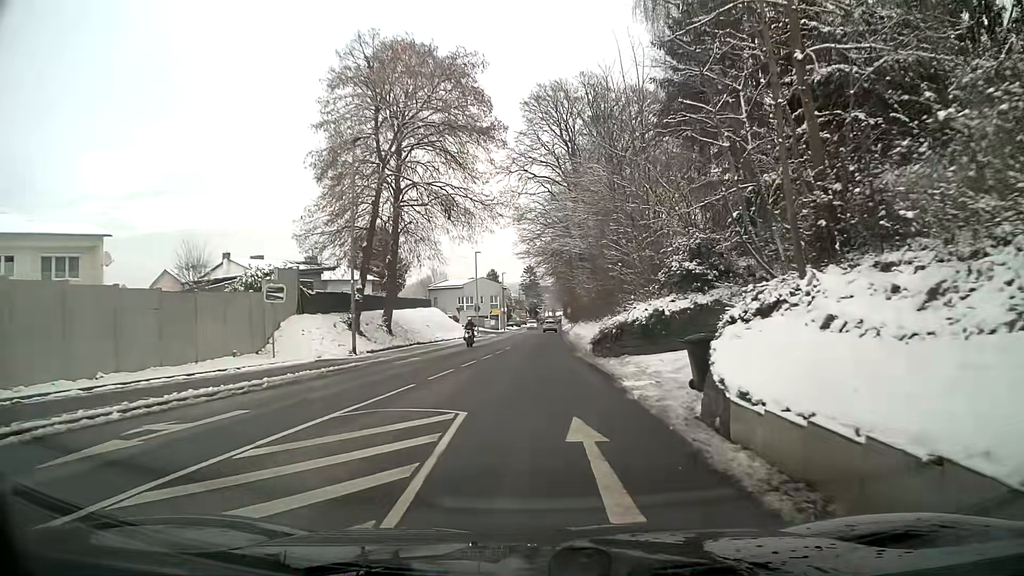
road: tertiary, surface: asphalt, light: Day
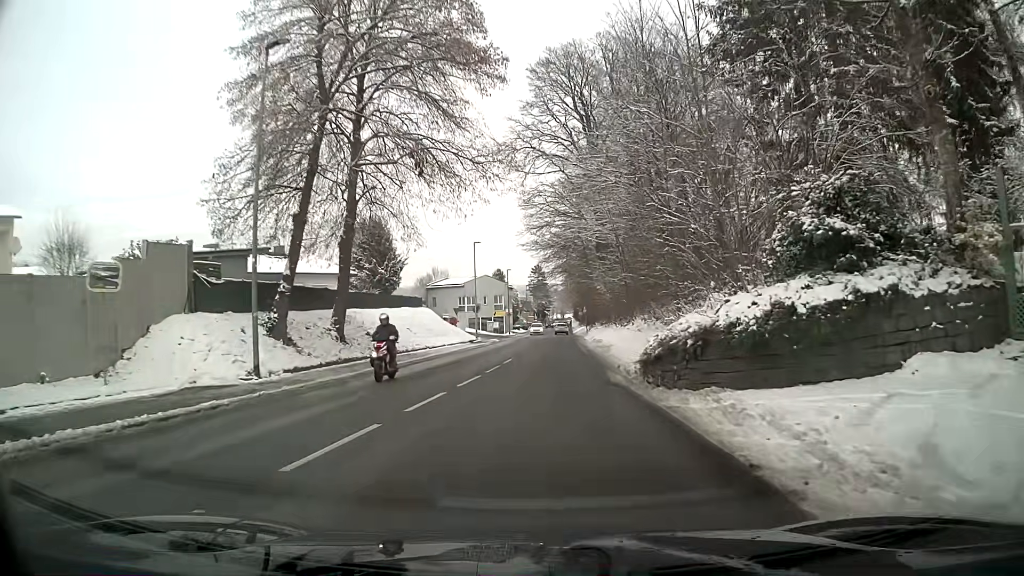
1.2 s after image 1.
(0.0, +9.8) m; 0°
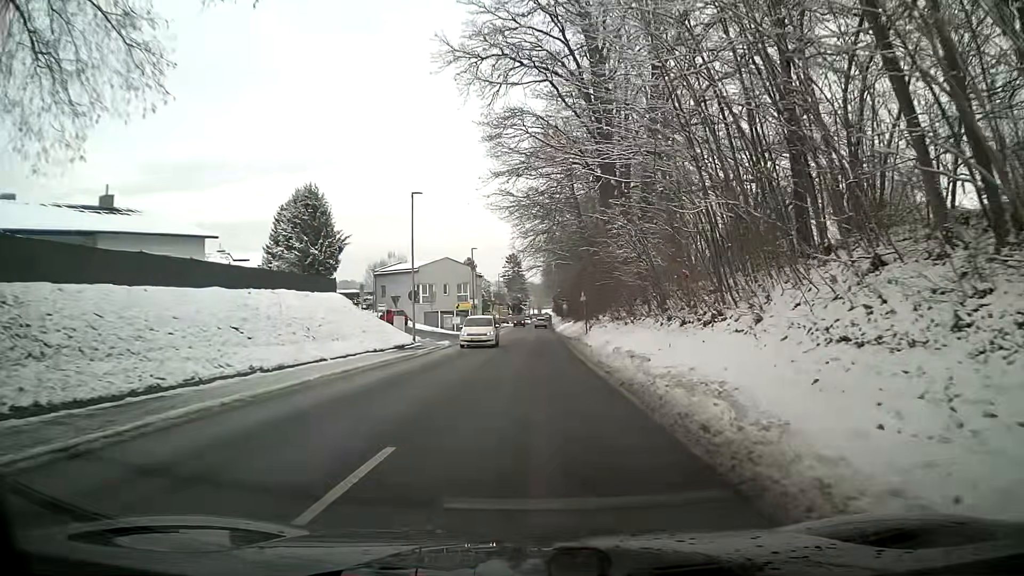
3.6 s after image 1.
(+0.2, +19.7) m; +2°
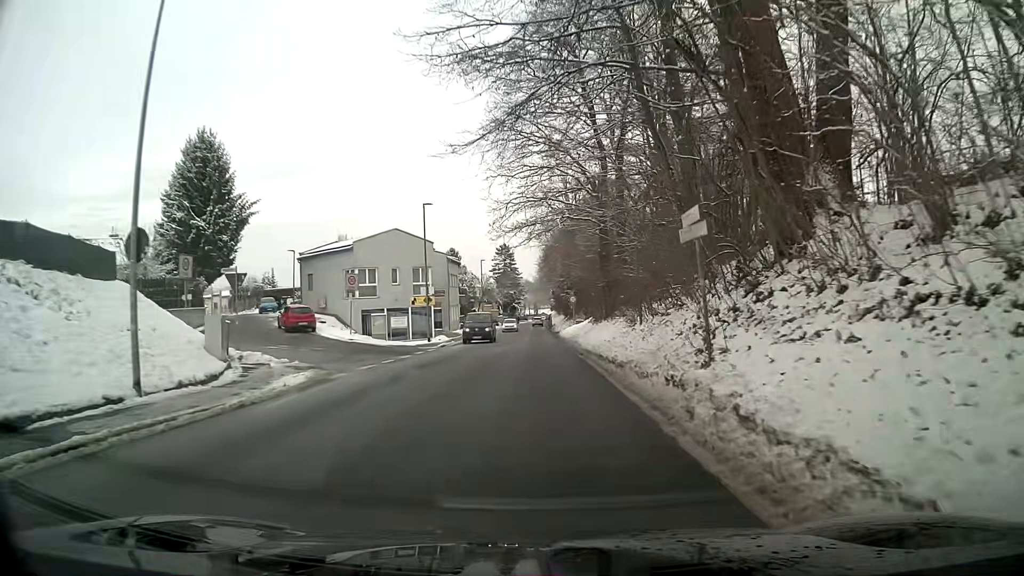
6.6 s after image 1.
(+0.2, +25.4) m; +2°
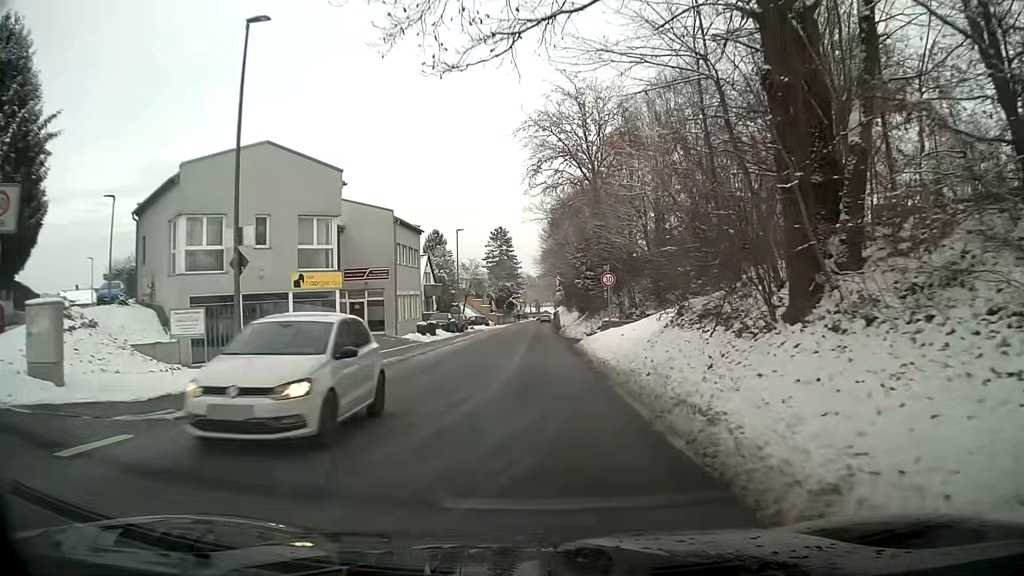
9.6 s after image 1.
(-0.9, +25.8) m; -2°
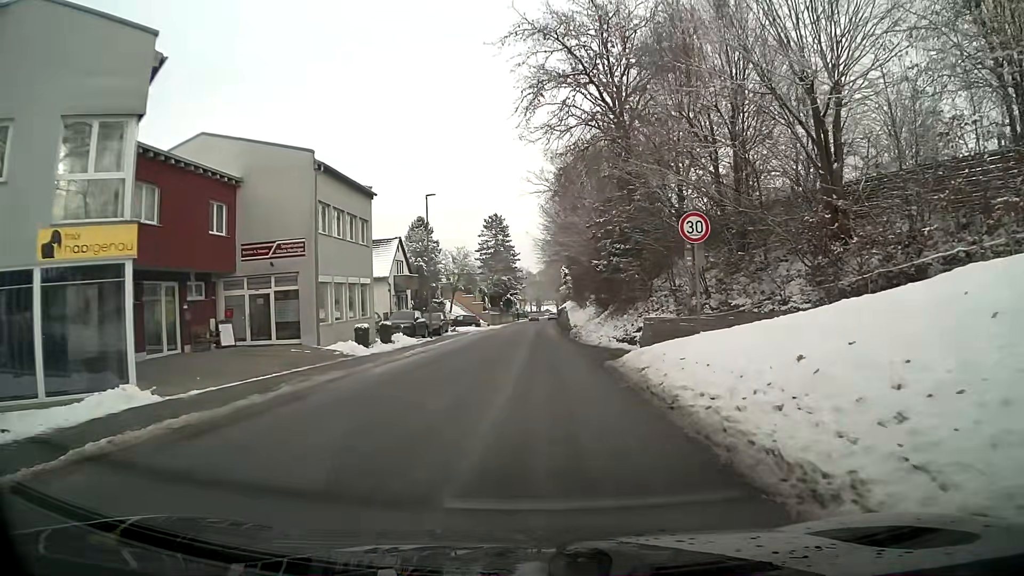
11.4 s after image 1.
(+0.2, +15.2) m; +1°
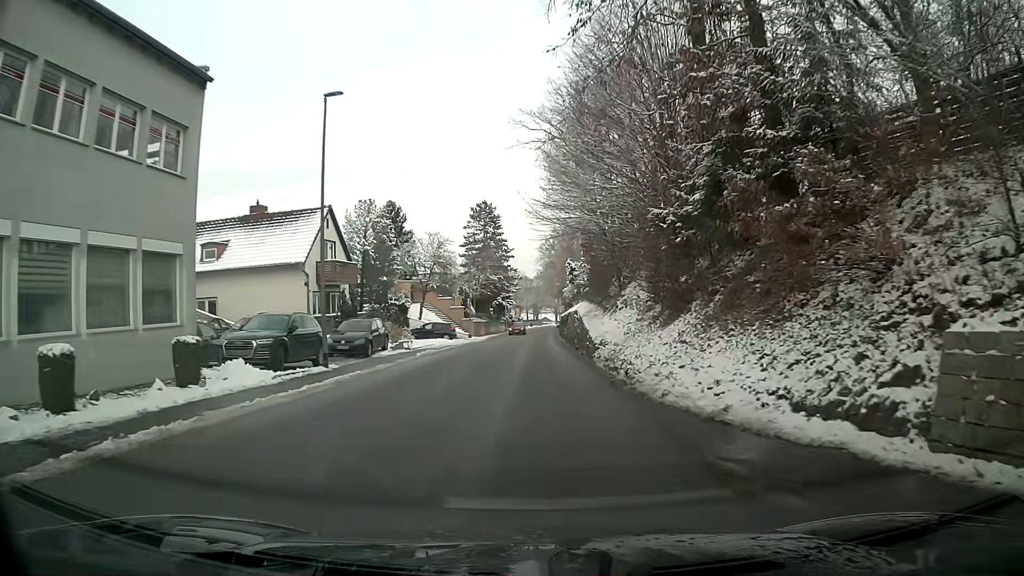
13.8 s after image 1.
(-0.1, +19.2) m; -1°
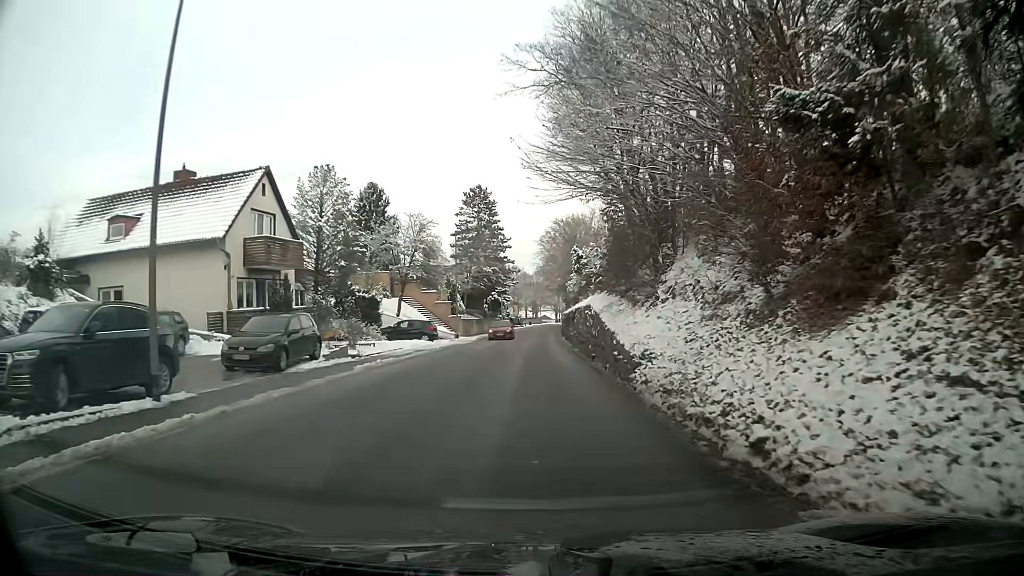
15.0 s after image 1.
(-0.2, +9.5) m; -2°
(0, +10) (+1, +20) (+1, +30) (+1, +40) (+2, +50) (+2, +60) (+3, +70) (+4, +80) (+4, +90) (+5, +100) m
